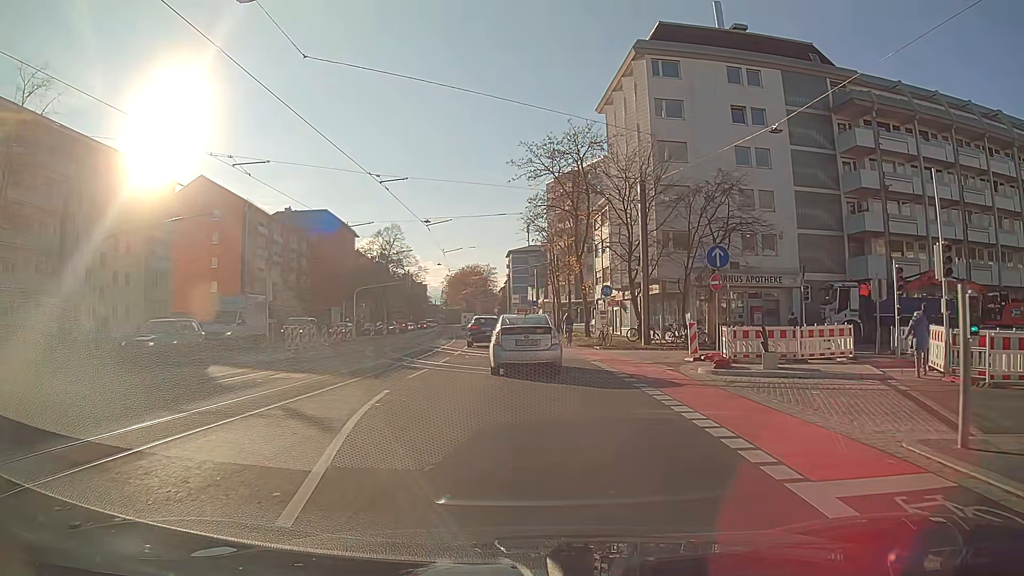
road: primary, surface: asphalt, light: Day
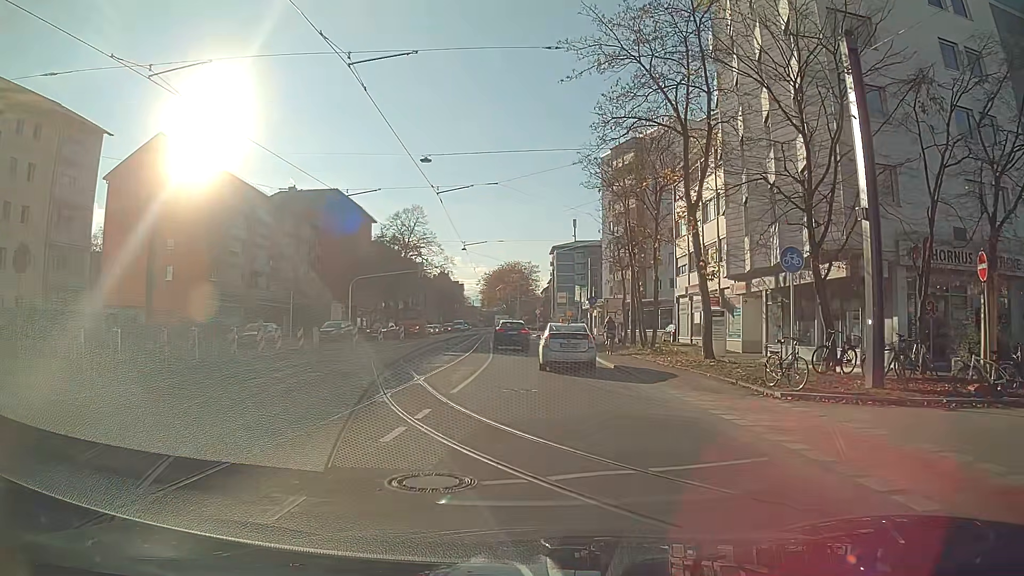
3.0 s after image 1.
(-0.8, +19.9) m; -3°
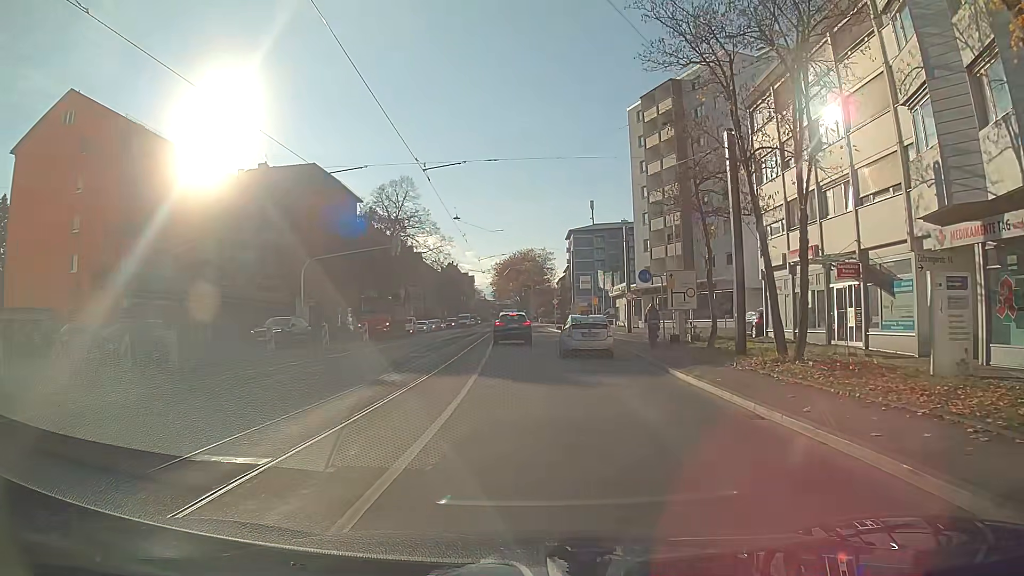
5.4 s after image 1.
(-0.2, +16.6) m; -1°
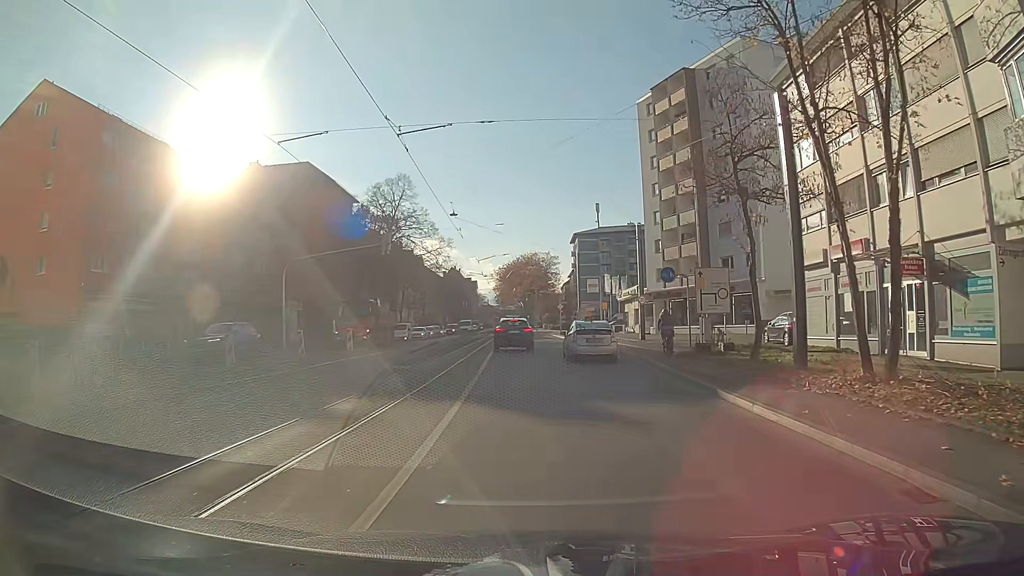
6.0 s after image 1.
(0.0, +4.2) m; 0°
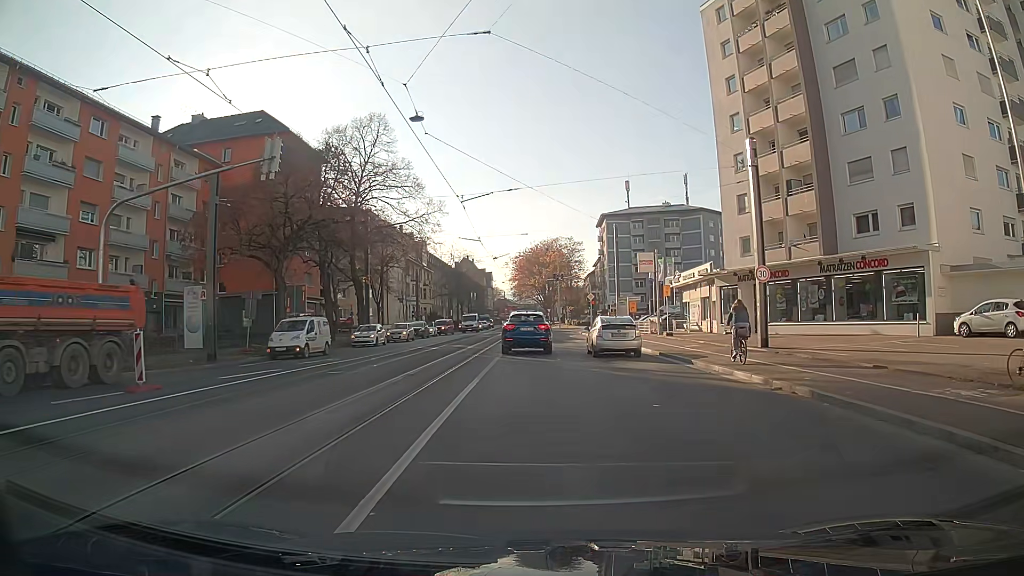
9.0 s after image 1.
(-0.1, +20.7) m; -2°
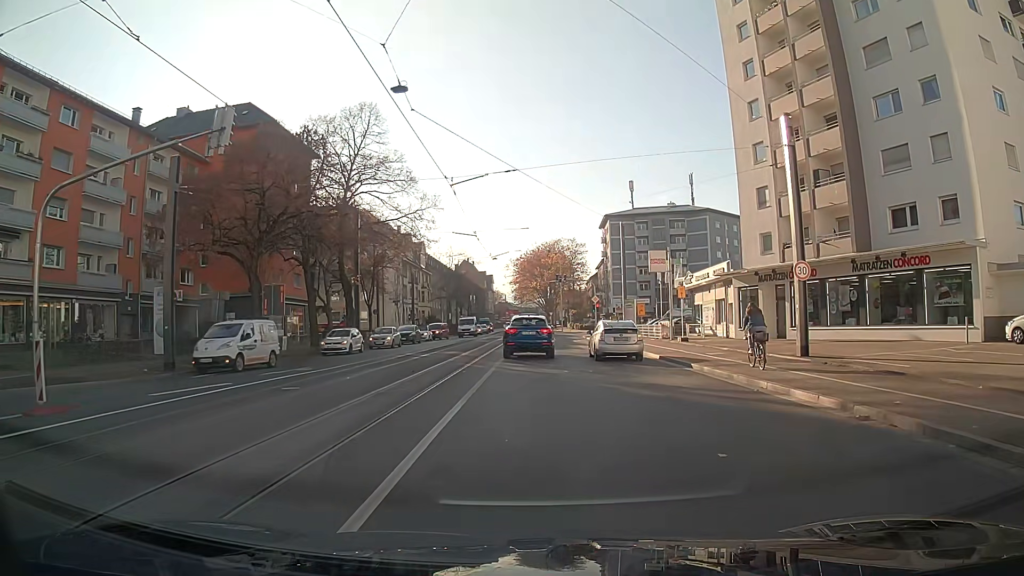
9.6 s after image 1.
(0.0, +3.6) m; 0°
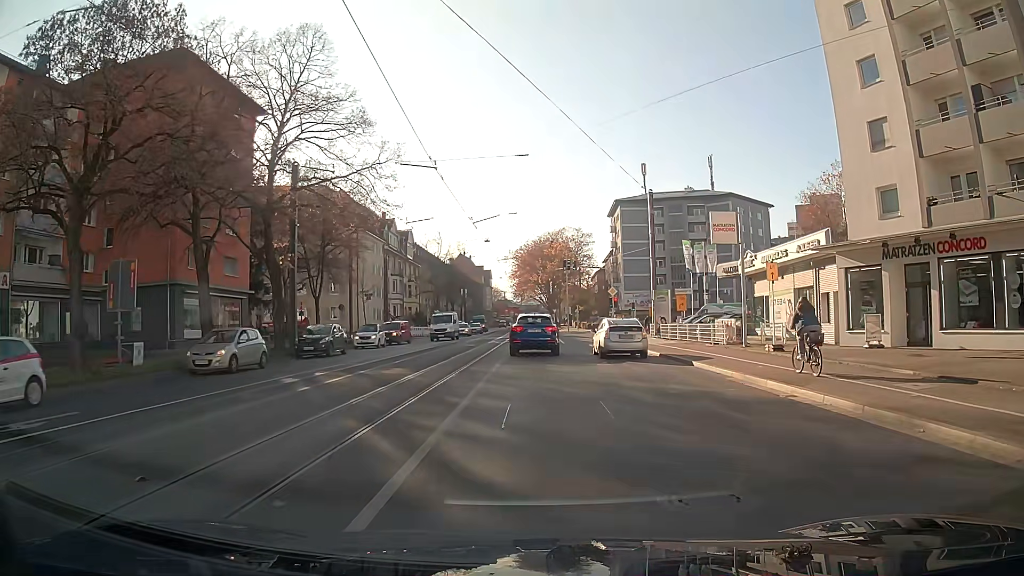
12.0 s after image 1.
(-0.1, +14.2) m; 0°
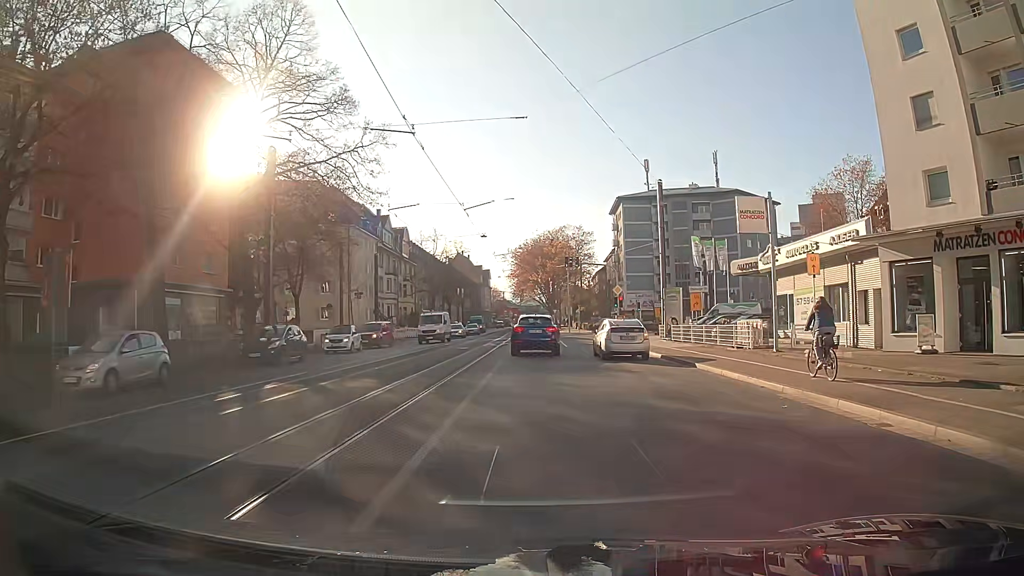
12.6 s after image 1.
(0.0, +3.6) m; 0°
(0, +10) (0, +20) (0, +30) (0, +40) (0, +50) (0, +60) (0, +70) (0, +80) (0, +90) (0, +100) m
